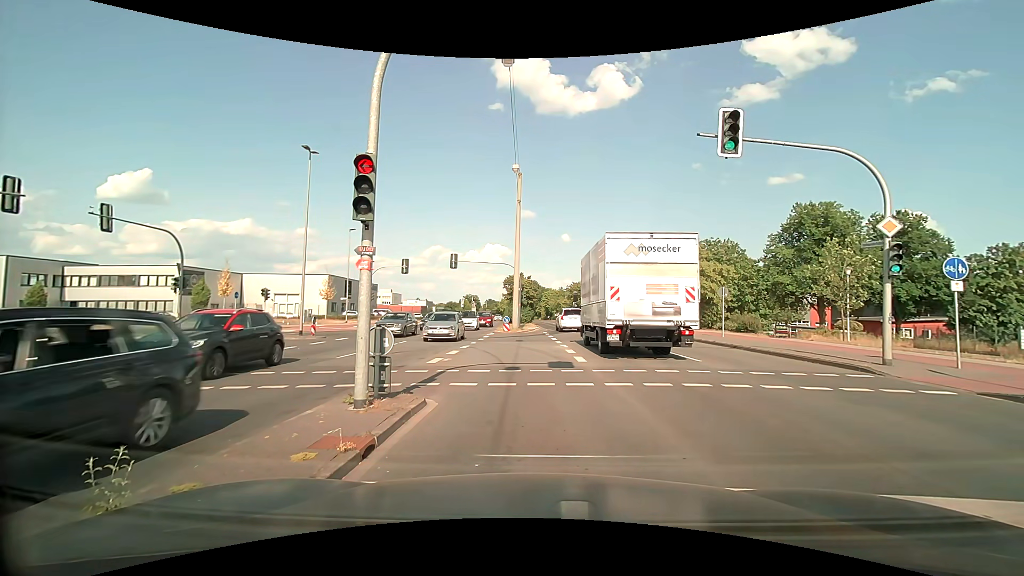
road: secondary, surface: asphalt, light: Day
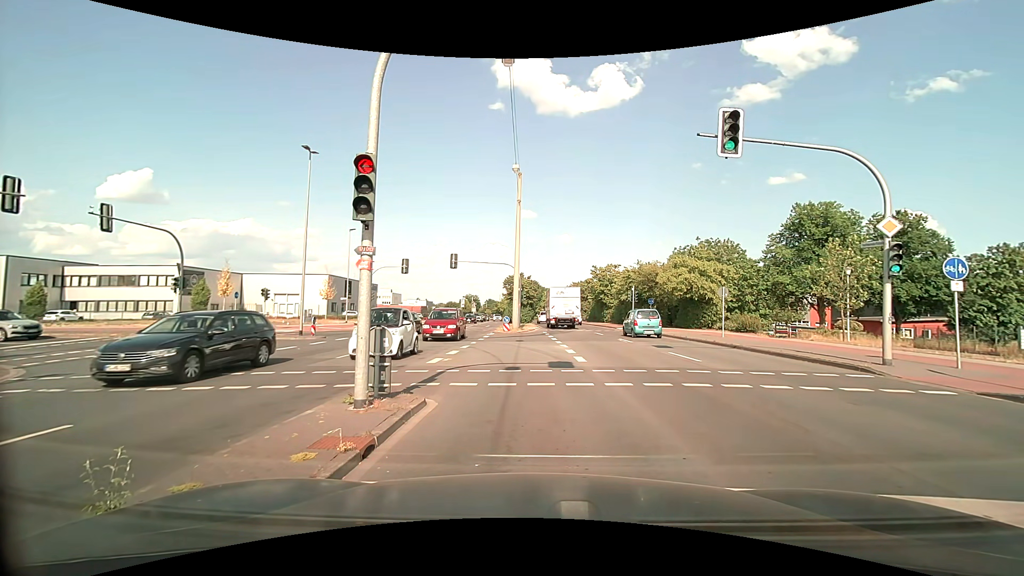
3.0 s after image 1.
(0.0, 0.0) m; 0°
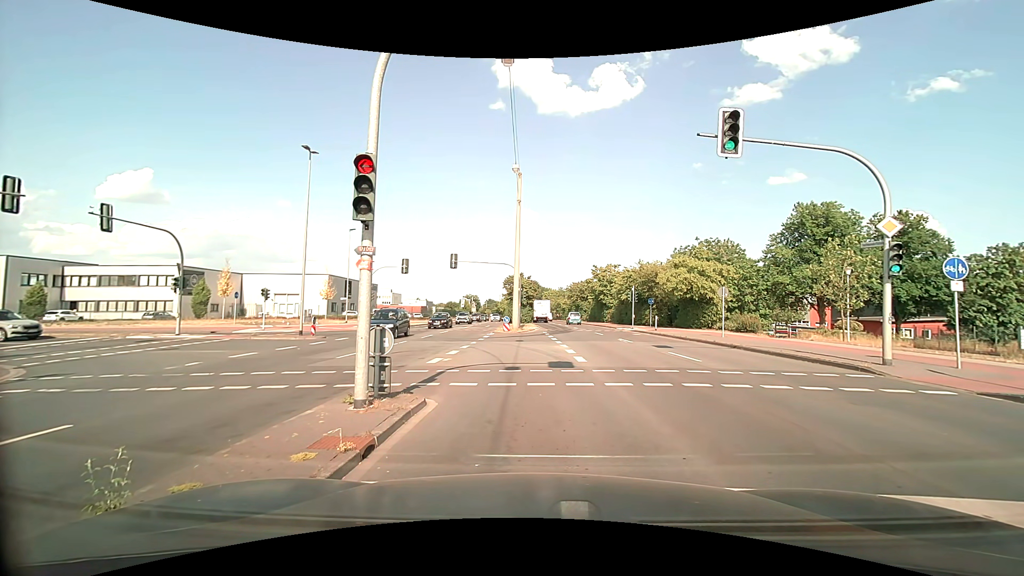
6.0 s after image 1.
(0.0, 0.0) m; 0°
